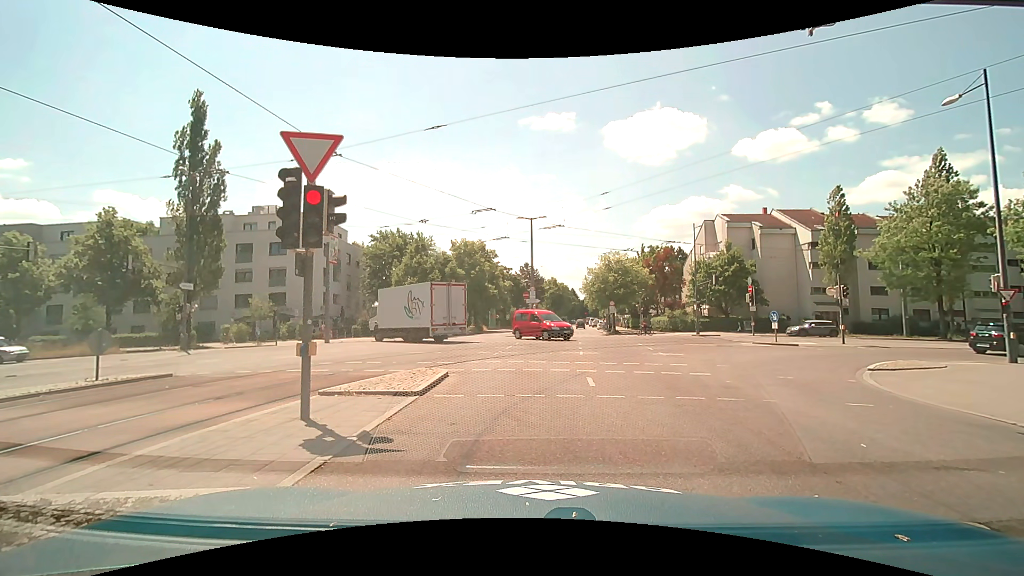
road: secondary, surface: asphalt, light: Day
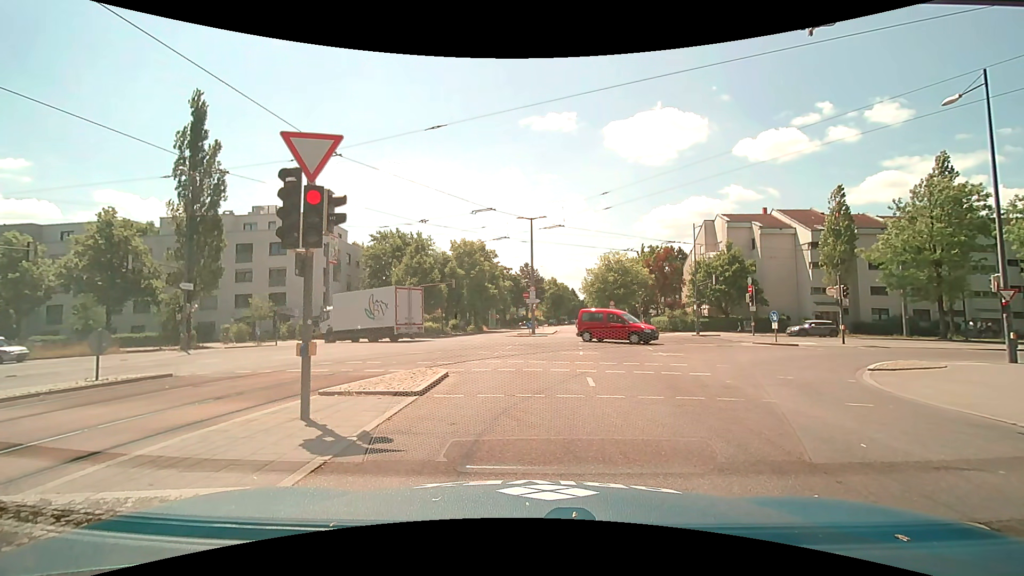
(0.0, 0.0) m; 0°
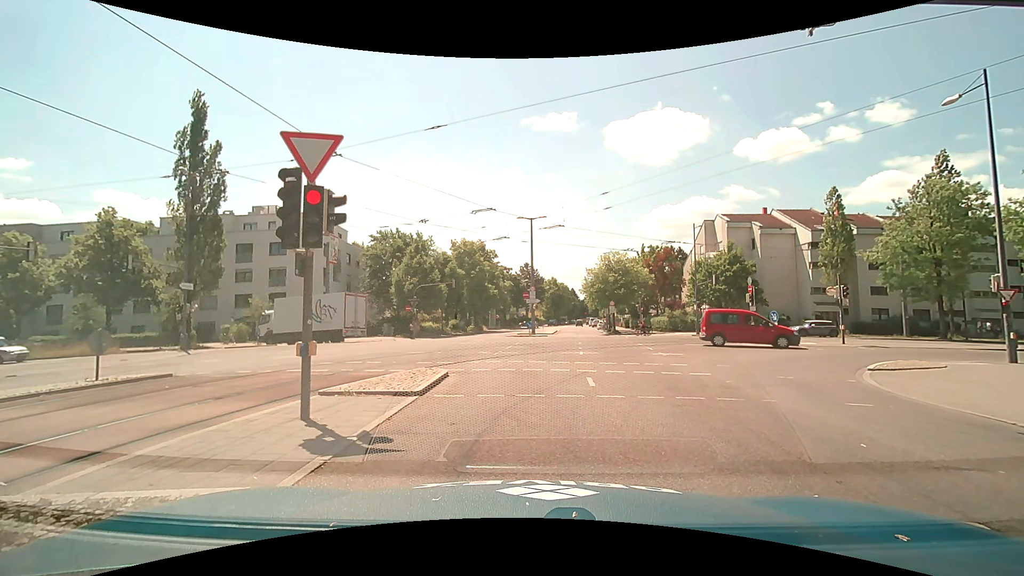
(0.0, 0.0) m; 0°
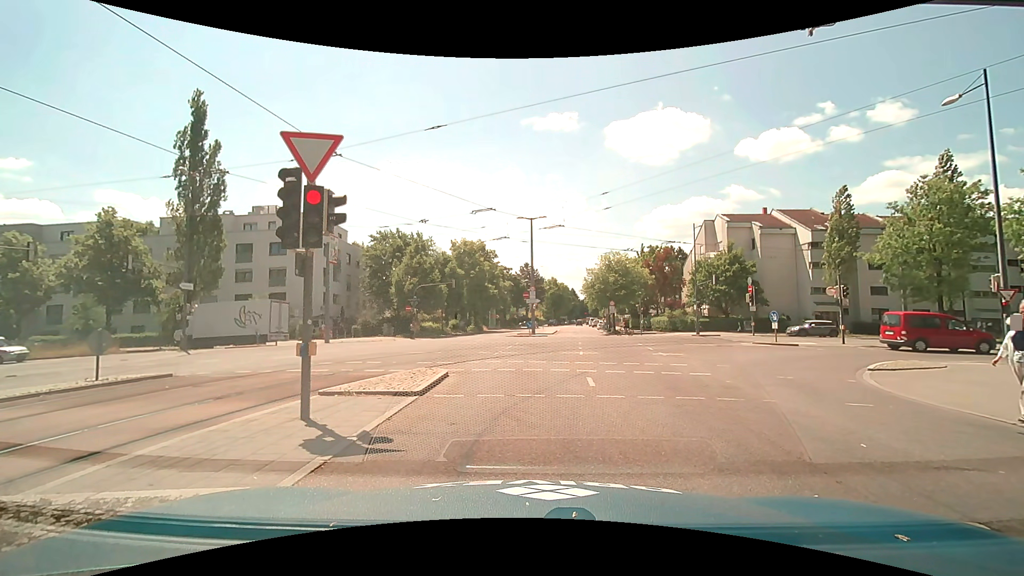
(0.0, 0.0) m; 0°
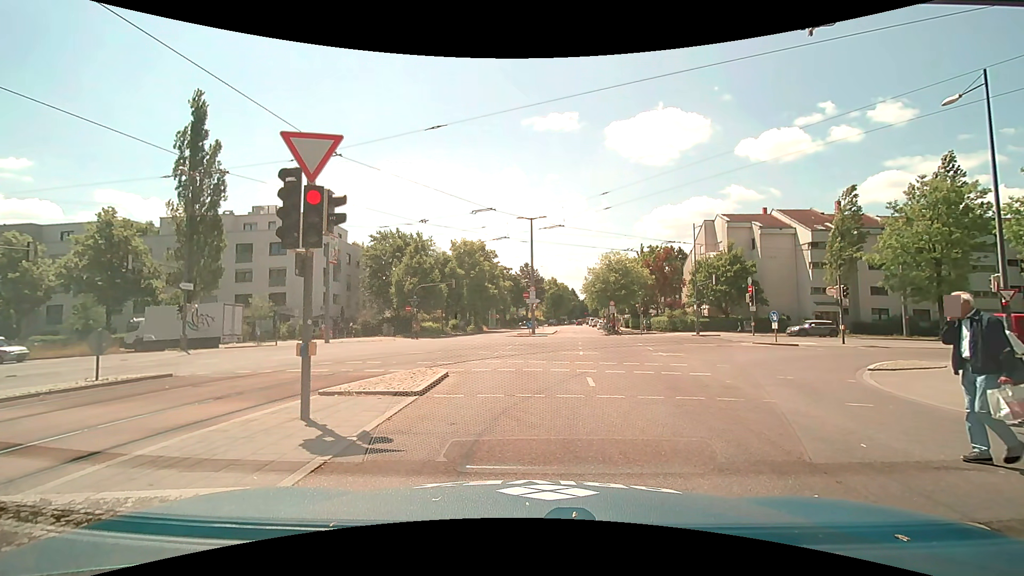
(0.0, 0.0) m; 0°
